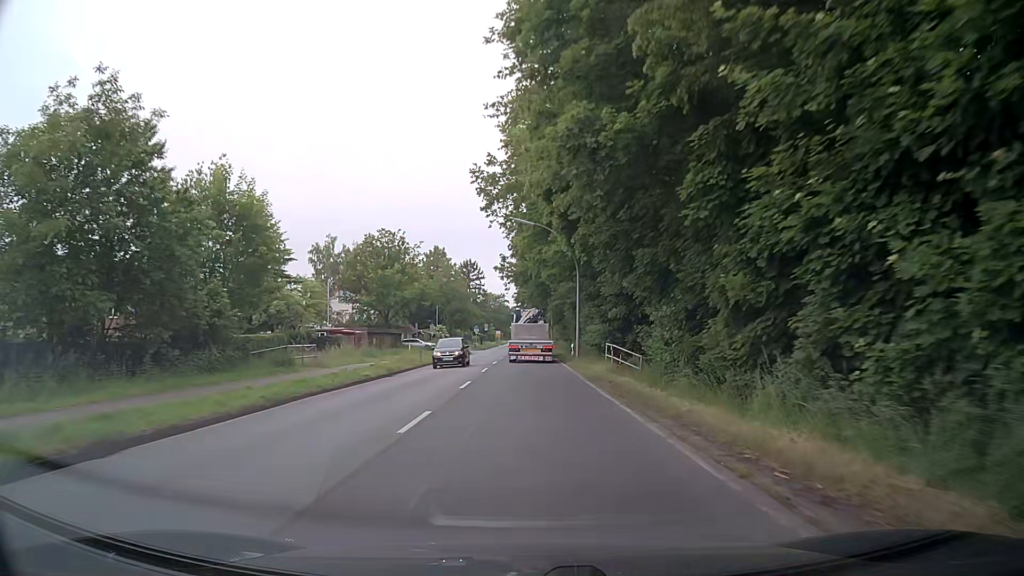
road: secondary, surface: asphalt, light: Day
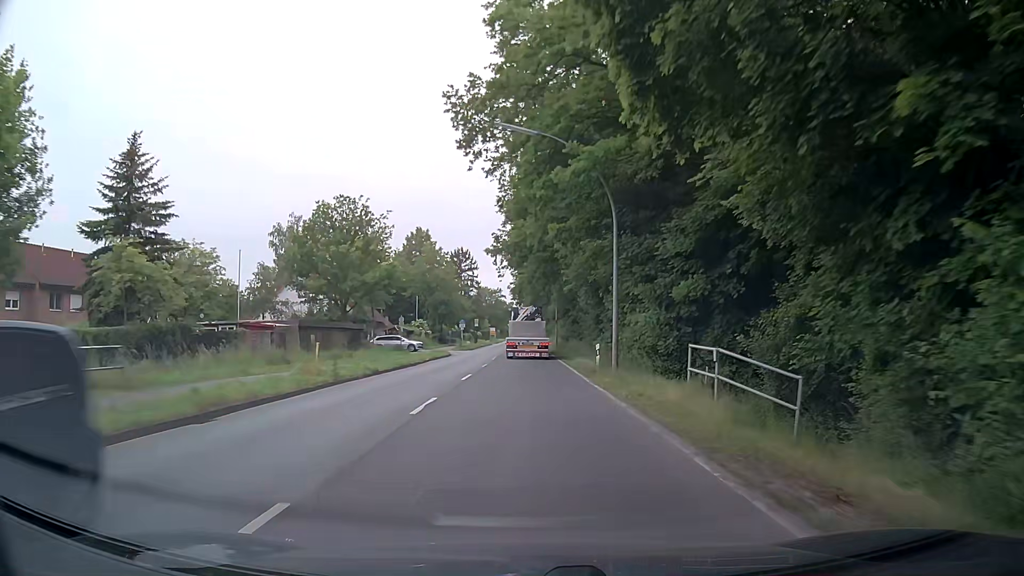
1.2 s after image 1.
(-0.1, +16.7) m; 0°
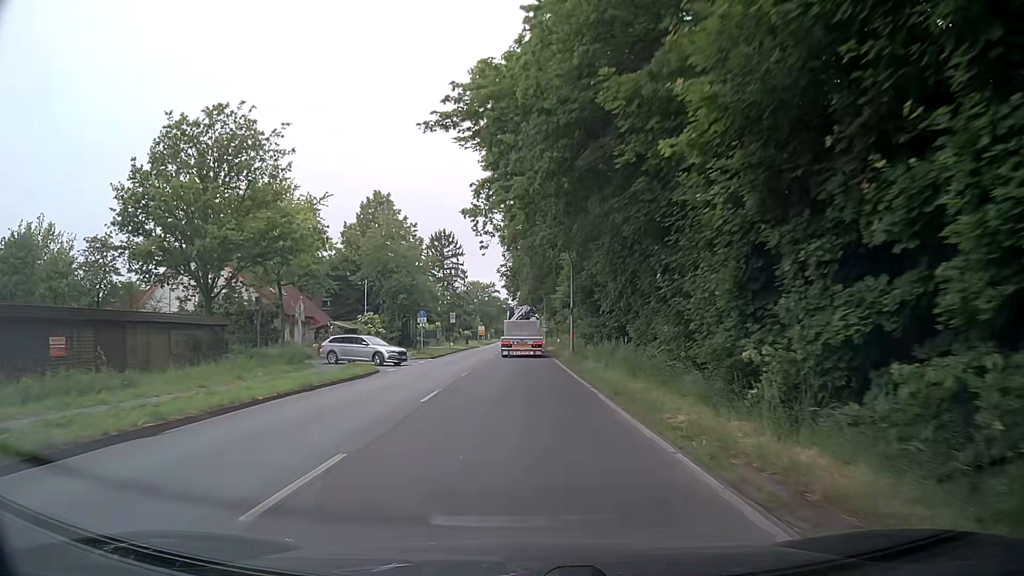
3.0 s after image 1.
(-0.3, +24.9) m; -1°
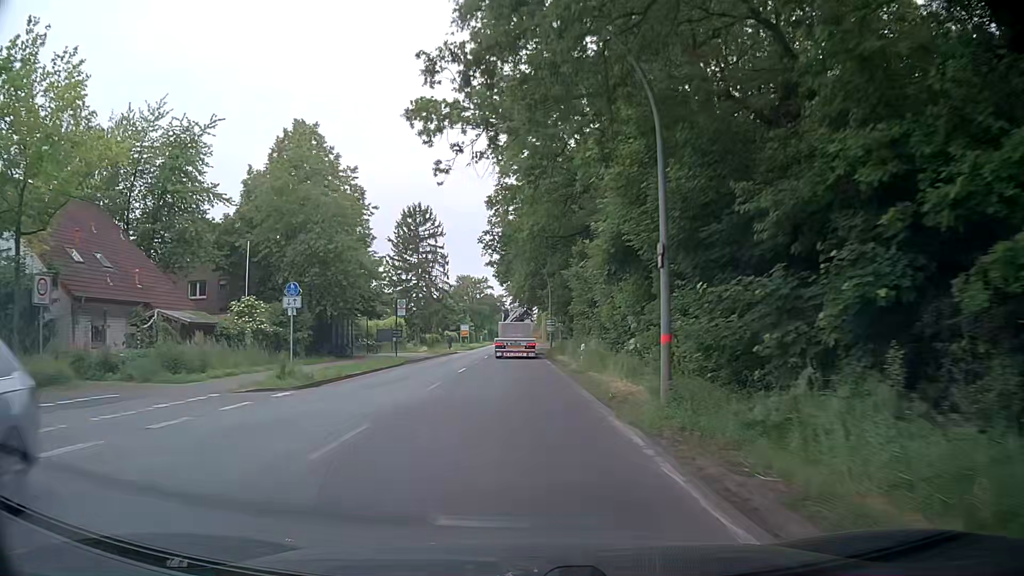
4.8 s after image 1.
(+0.3, +24.9) m; +1°
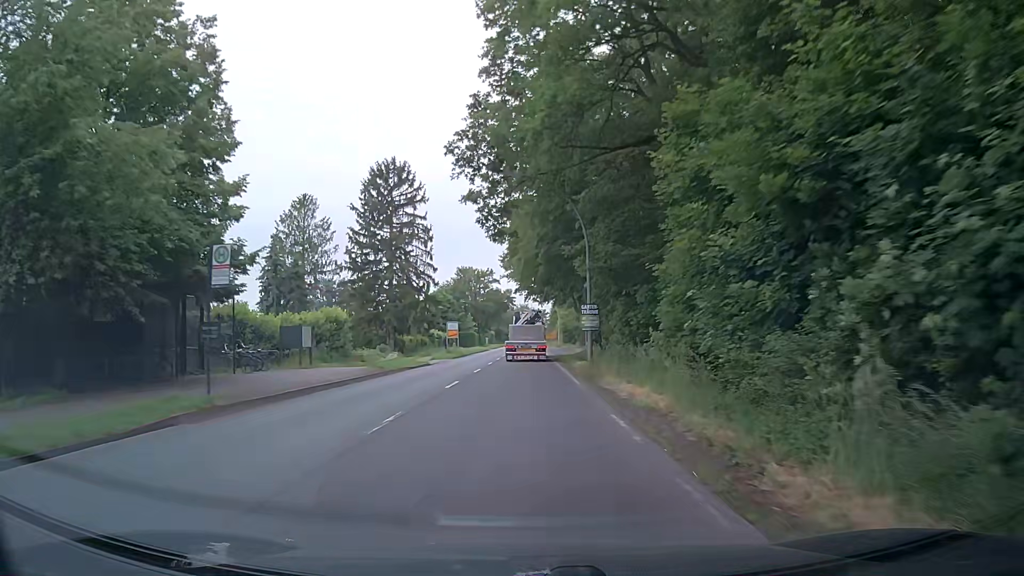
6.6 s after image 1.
(-0.1, +24.9) m; 0°
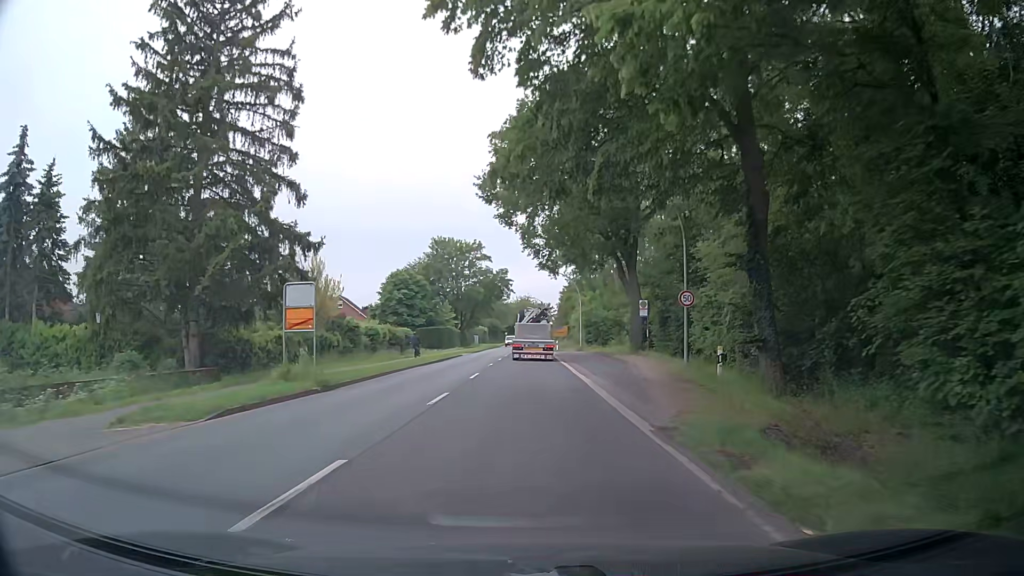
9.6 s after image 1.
(-0.3, +41.5) m; 0°
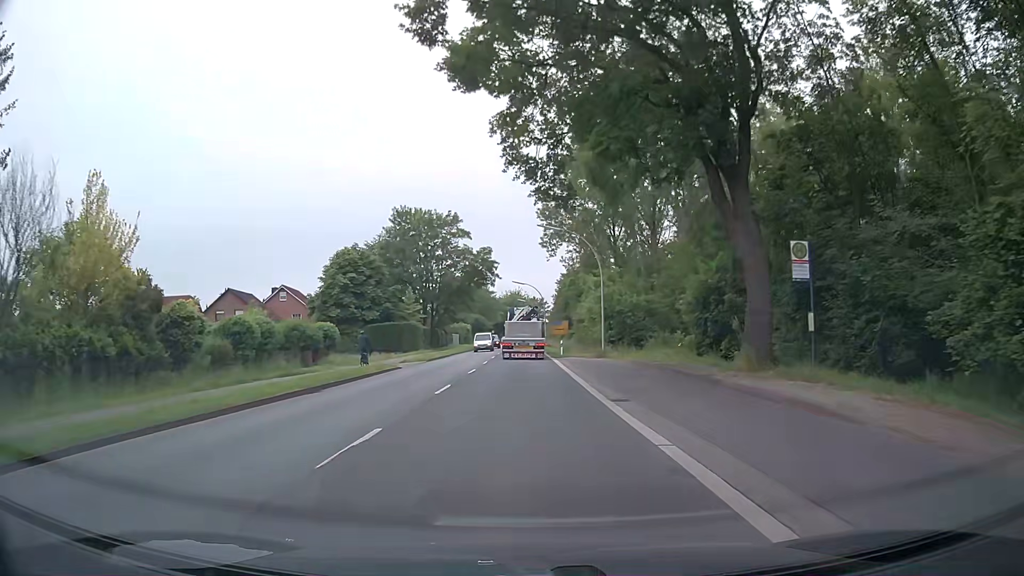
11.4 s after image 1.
(+0.2, +25.0) m; +1°
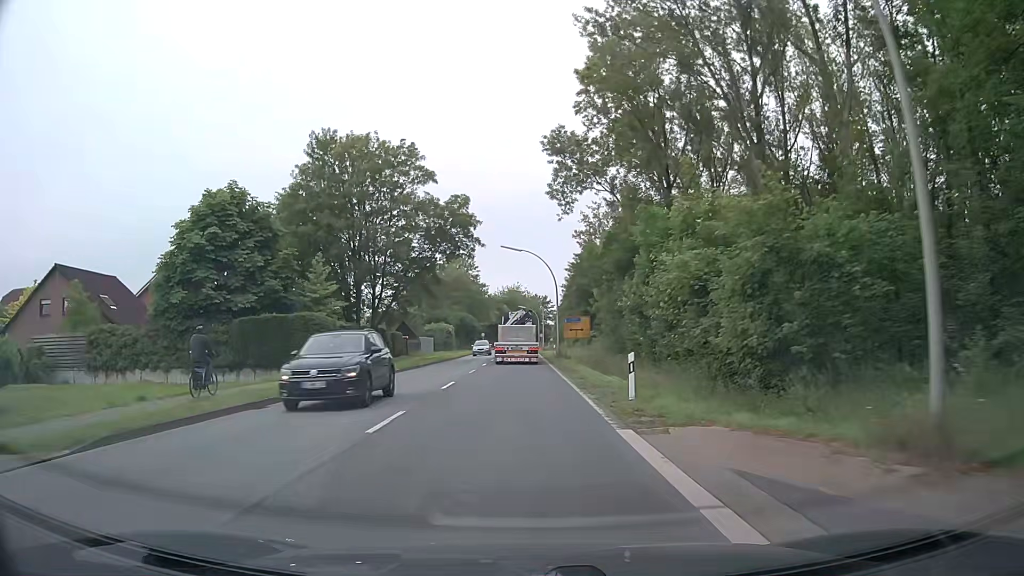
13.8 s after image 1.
(0.0, +33.2) m; -1°
(0, +10) (0, +20) (0, +30) (0, +40) (0, +50) (0, +60) (0, +70) (0, +80) (0, +90) (0, +100) m
